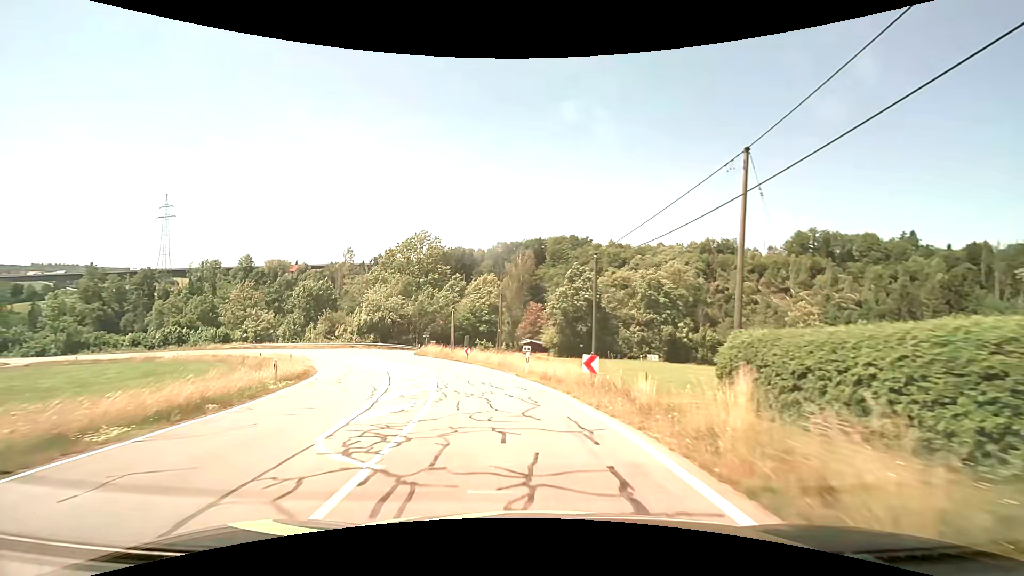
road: tertiary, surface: asphalt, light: Day
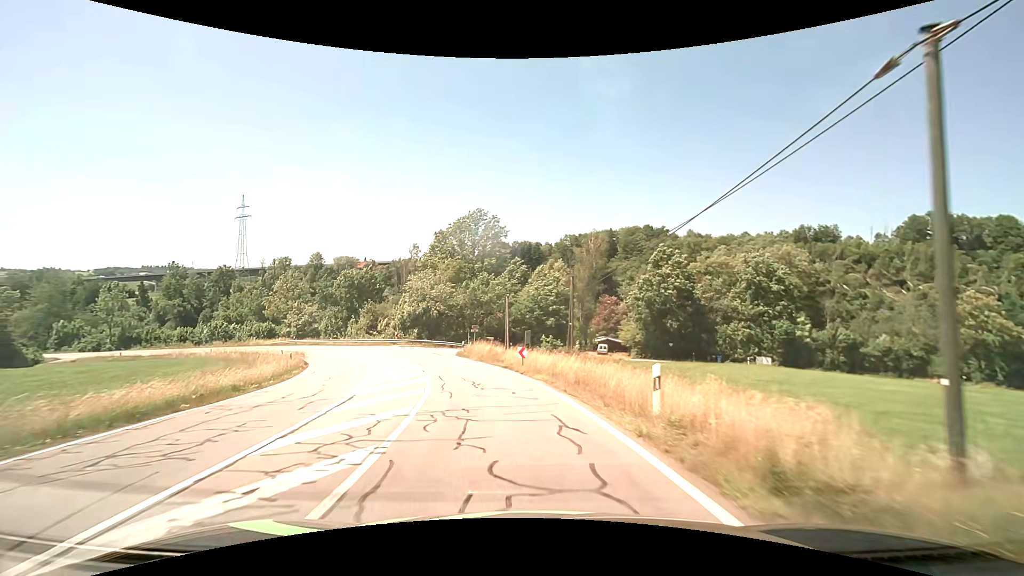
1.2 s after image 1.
(-0.8, +14.0) m; -7°
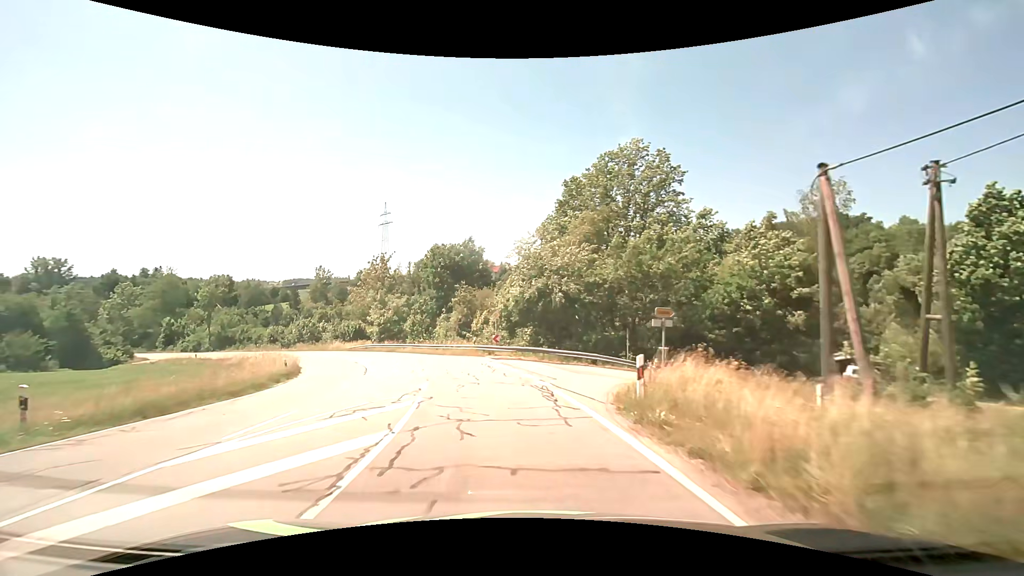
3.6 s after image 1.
(-4.1, +27.6) m; -16°
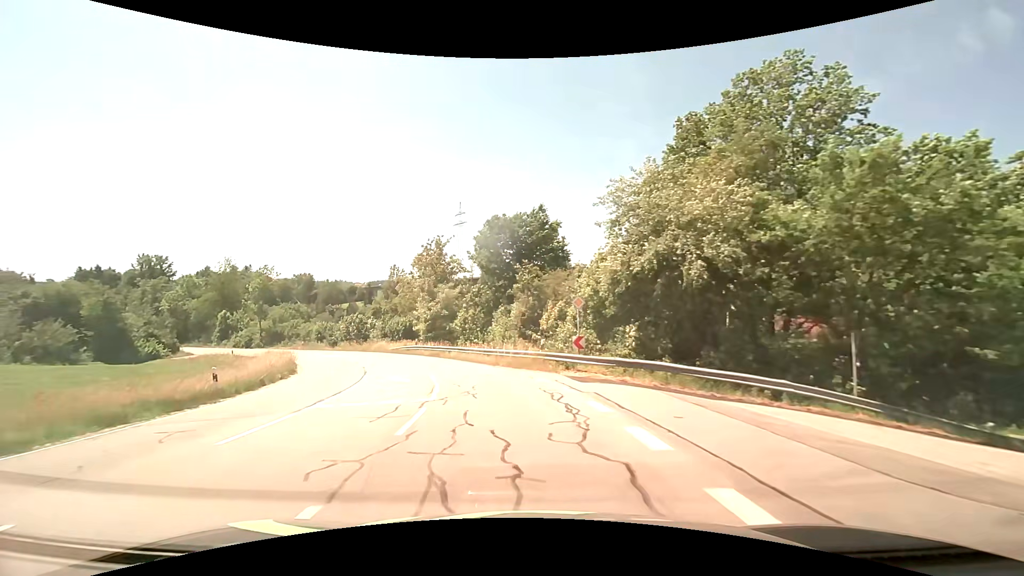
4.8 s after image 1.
(-0.9, +13.7) m; -8°
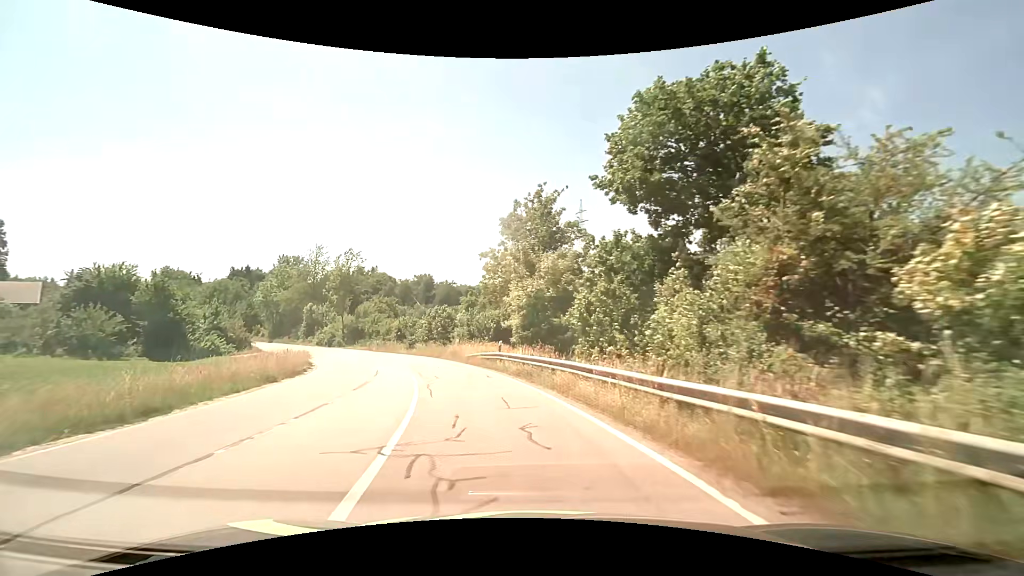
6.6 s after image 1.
(-2.3, +19.8) m; -13°
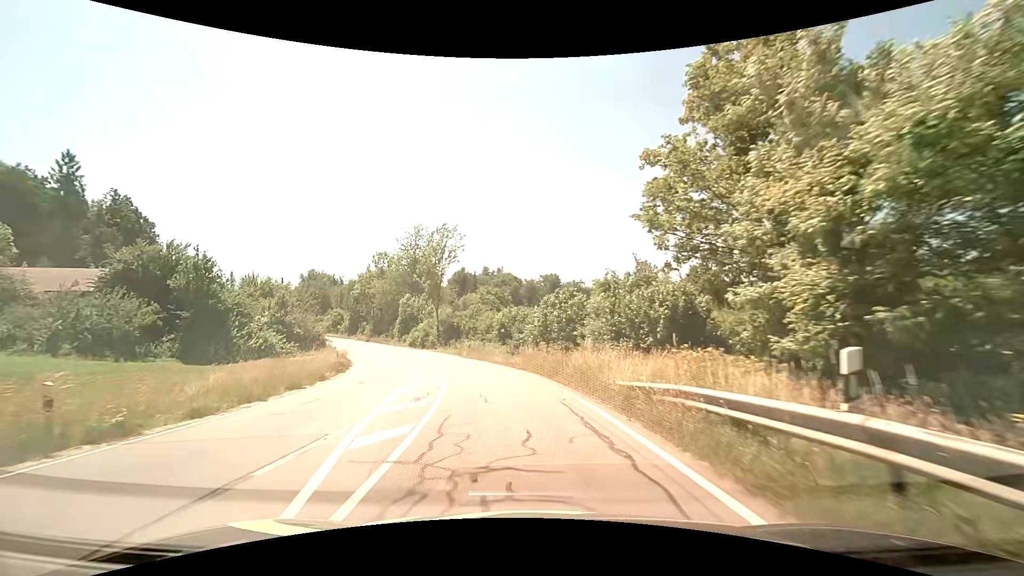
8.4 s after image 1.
(-2.8, +19.4) m; -15°
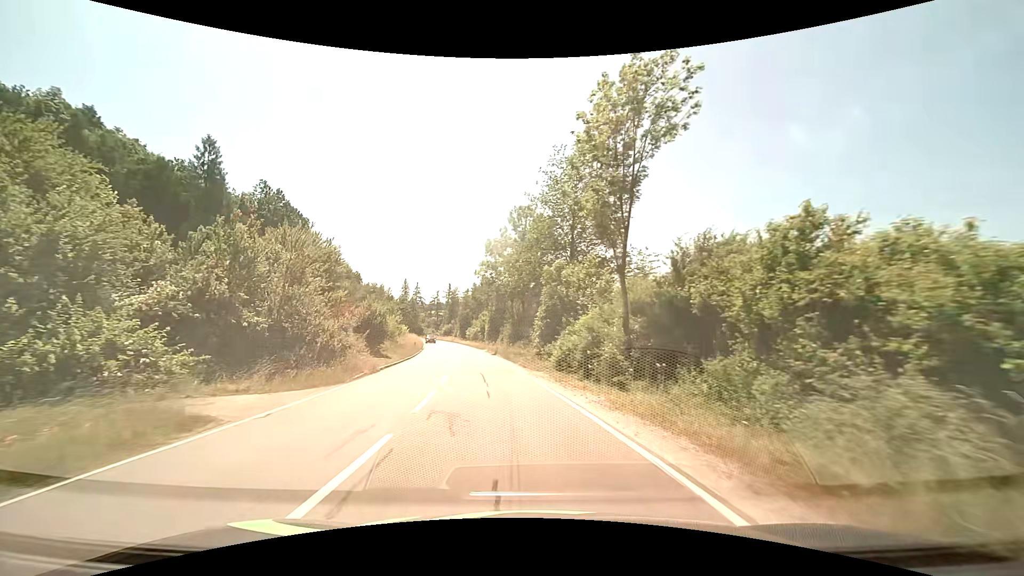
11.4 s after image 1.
(-6.1, +34.4) m; -20°
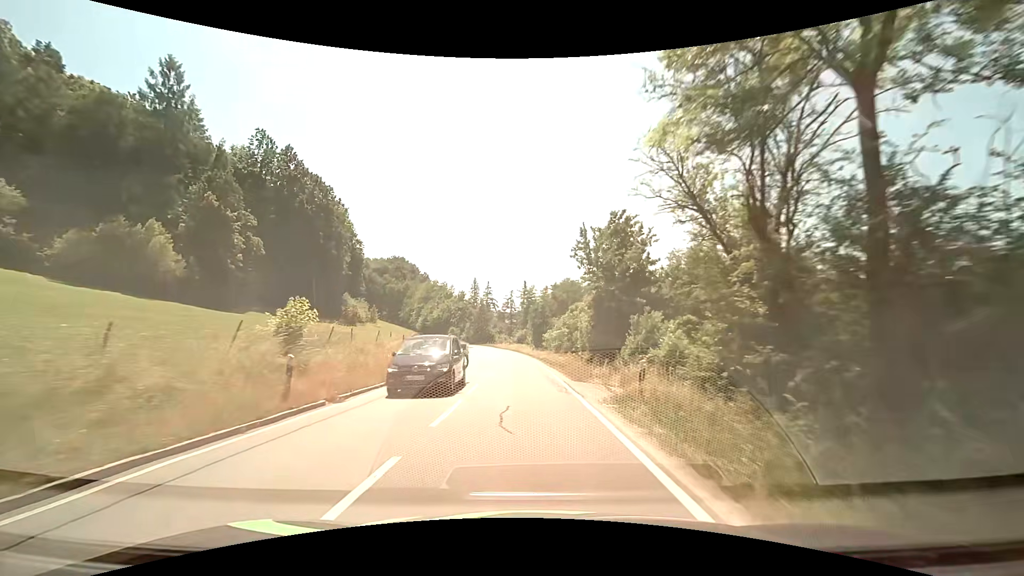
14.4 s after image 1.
(-4.4, +39.2) m; -9°
(0, +10) (0, +20) (-1, +30) (-2, +40) (-2, +50) (-3, +60) (-4, +70) (-6, +80) (-7, +90) (-9, +100) m
